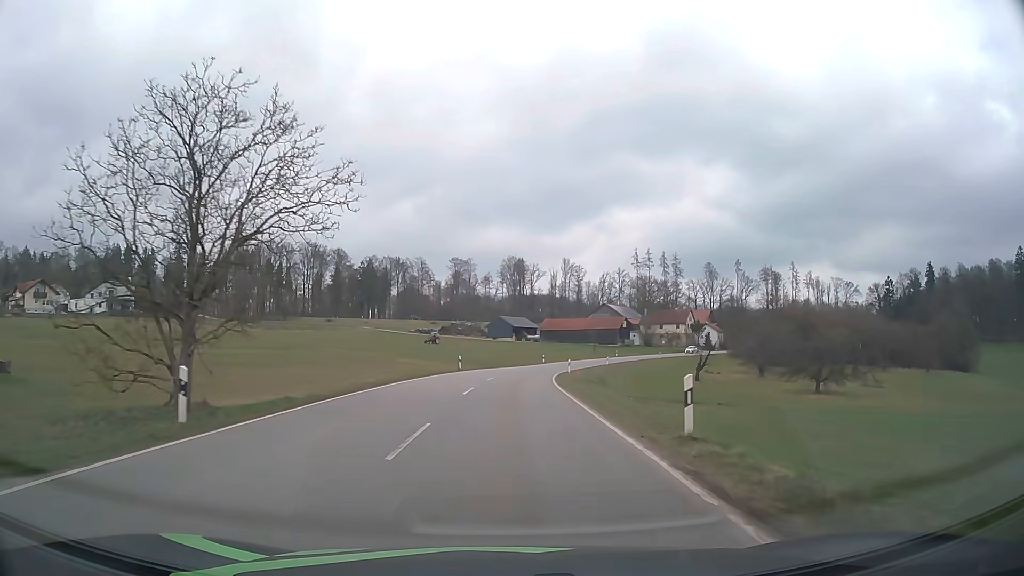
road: tertiary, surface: asphalt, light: Day
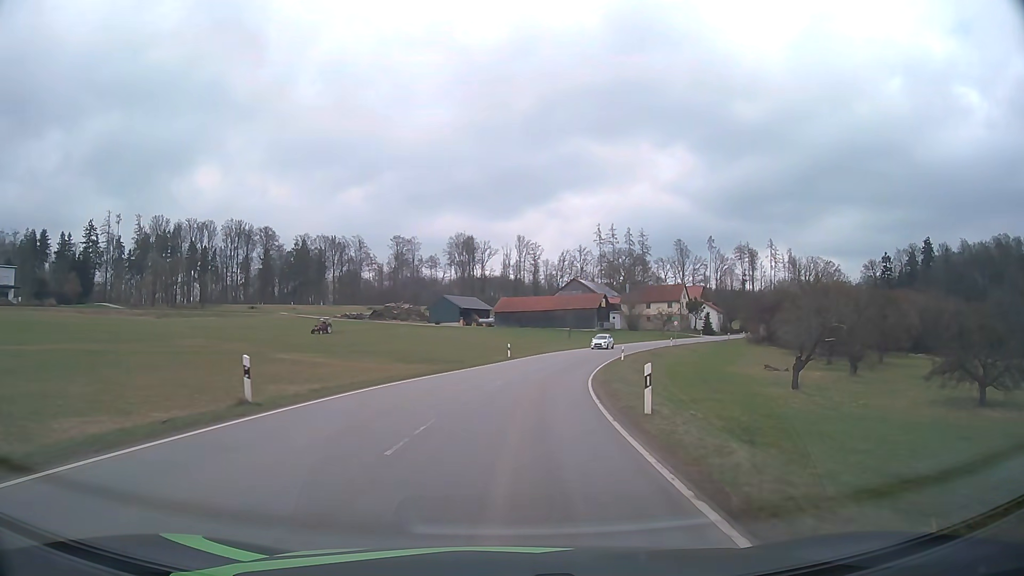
(+0.8, +36.1) m; +4°
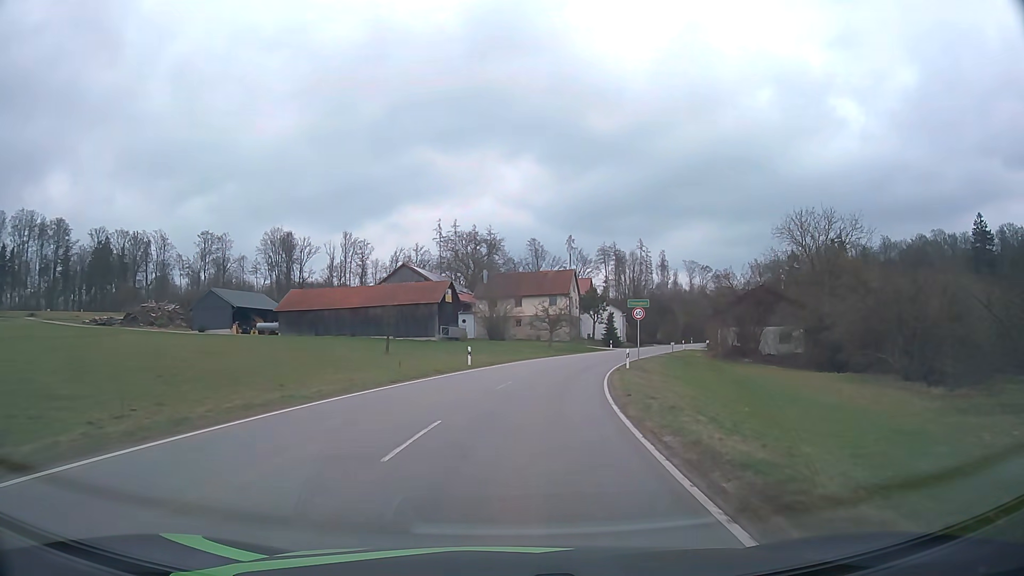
(+5.7, +48.1) m; +14°
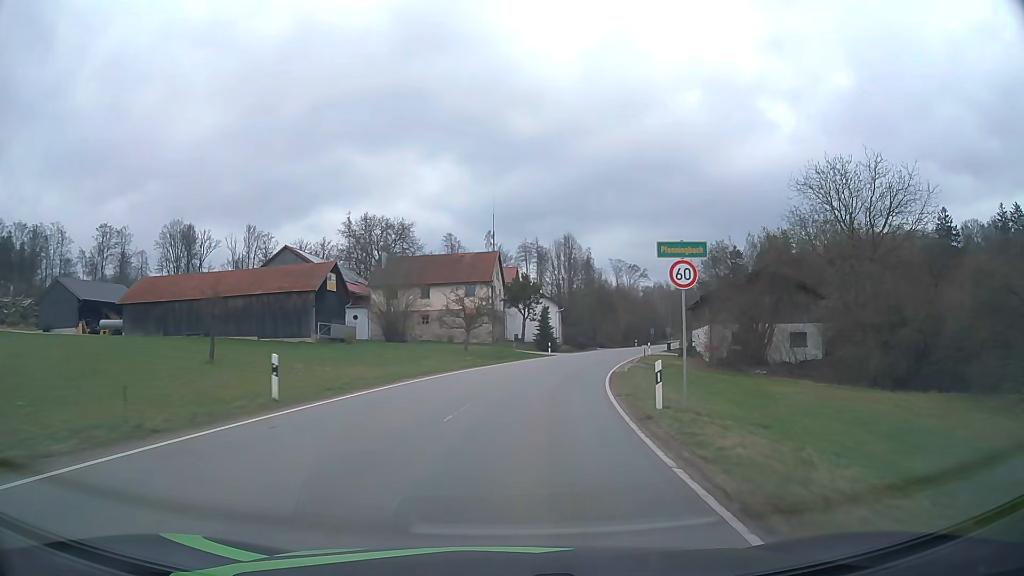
(+1.2, +20.1) m; +7°
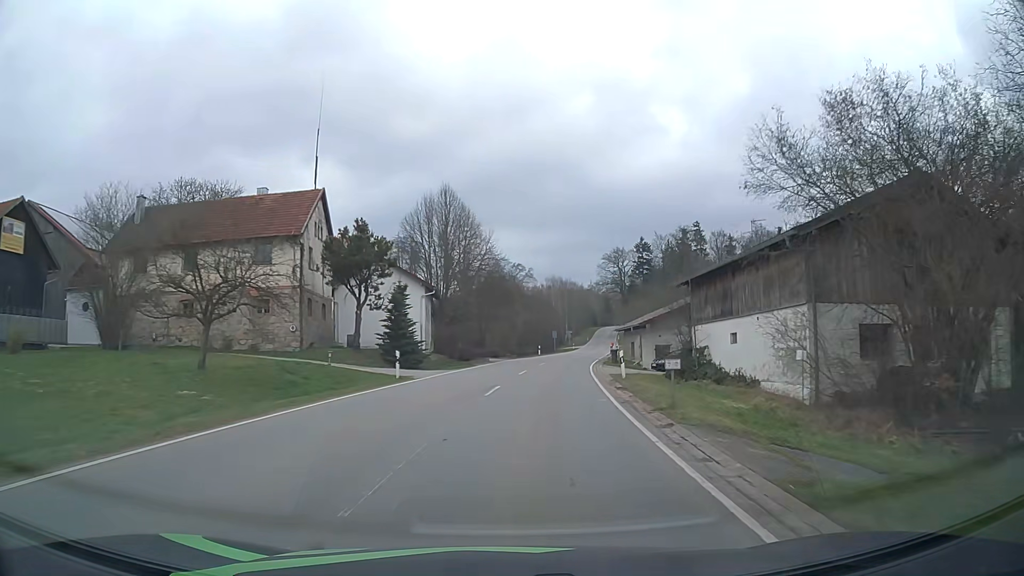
(+2.9, +30.2) m; +10°
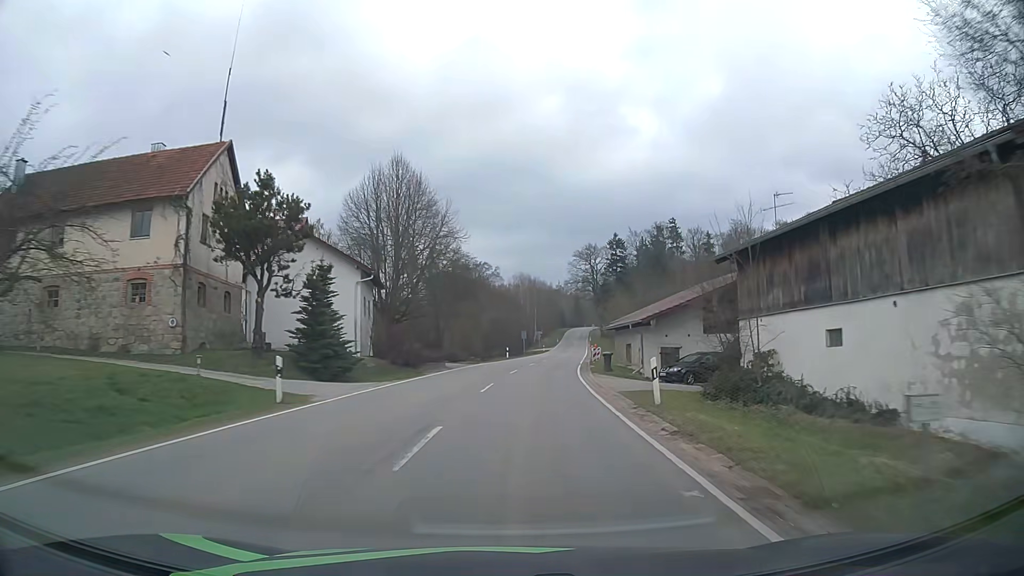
(+0.3, +10.1) m; +3°
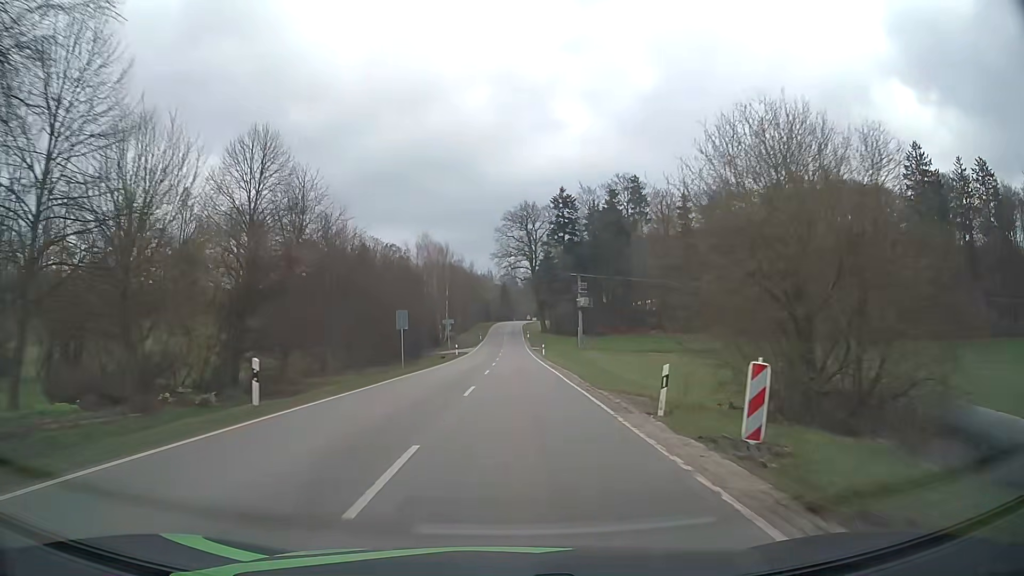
(+3.6, +50.1) m; +7°
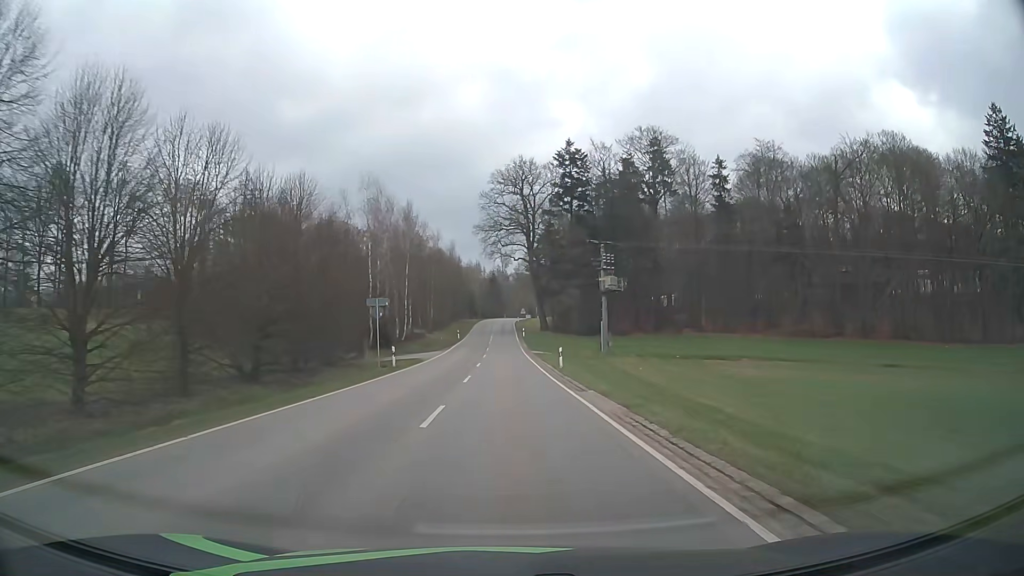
(+0.4, +30.6) m; +1°
(0, +10) (0, +20) (0, +30) (0, +40) (0, +50) (0, +60) (0, +70) (-1, +80) (-1, +90) (-1, +100) m
